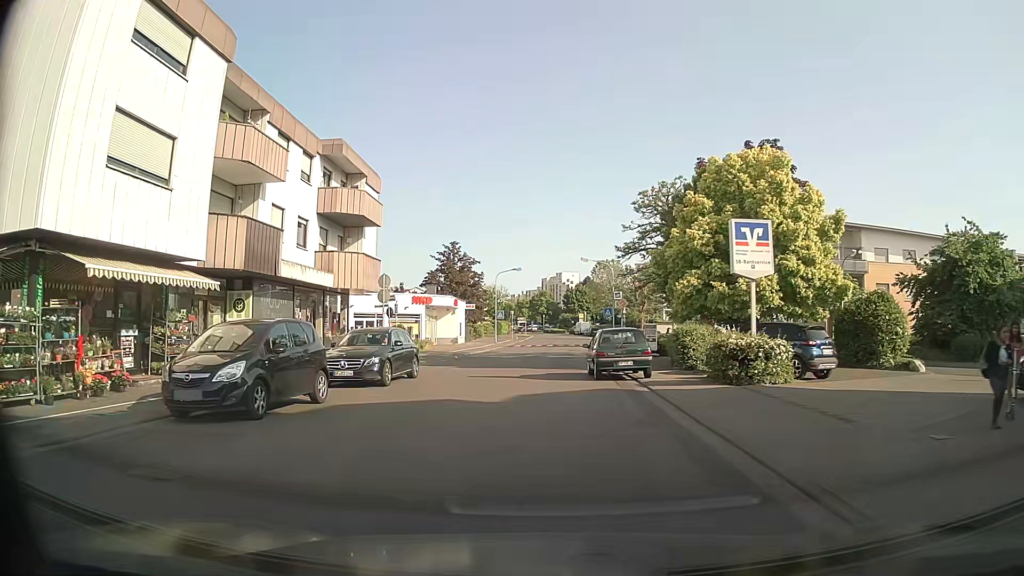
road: tertiary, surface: asphalt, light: Day
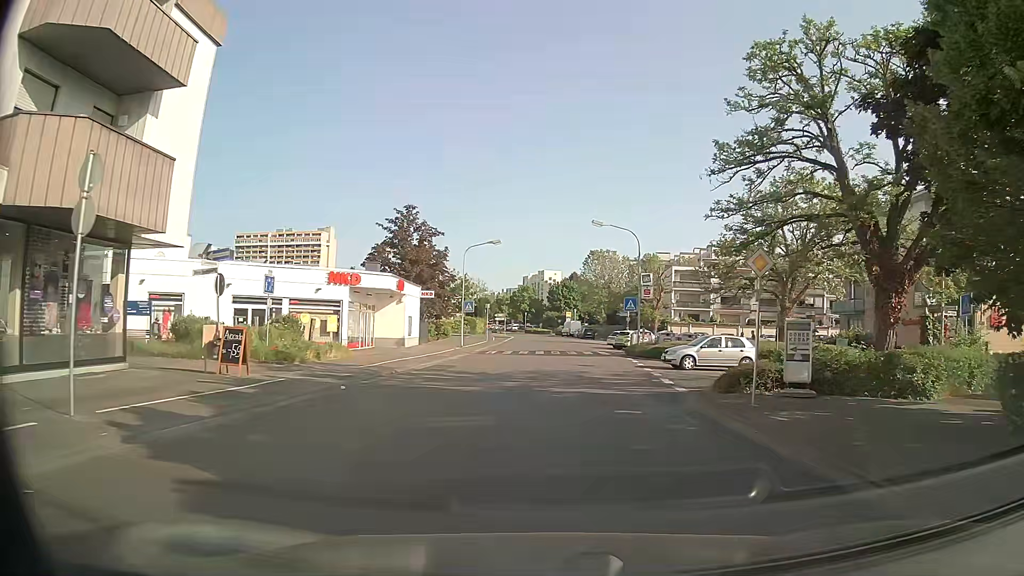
(-0.6, +20.6) m; +1°
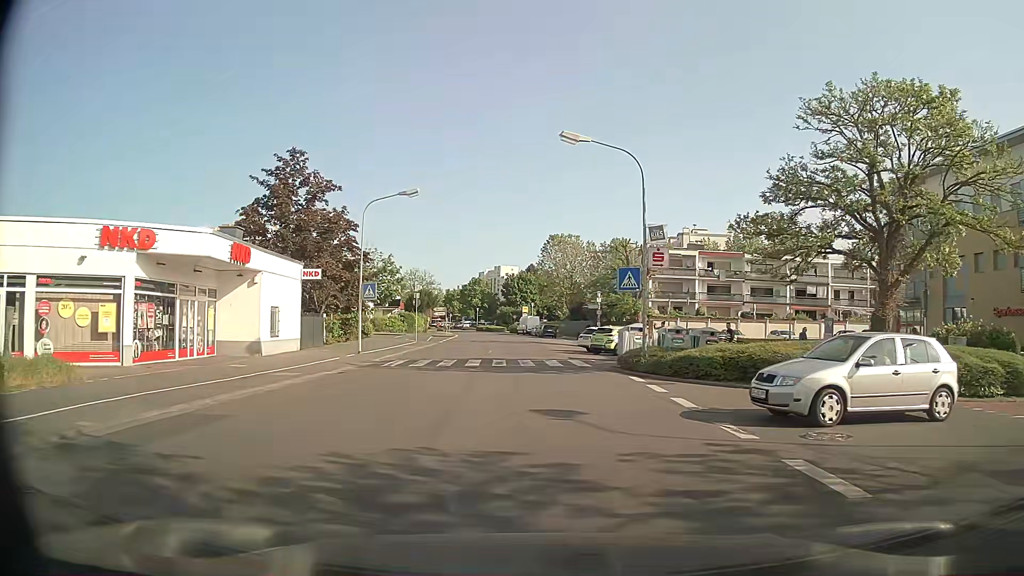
(+0.6, +16.9) m; +4°
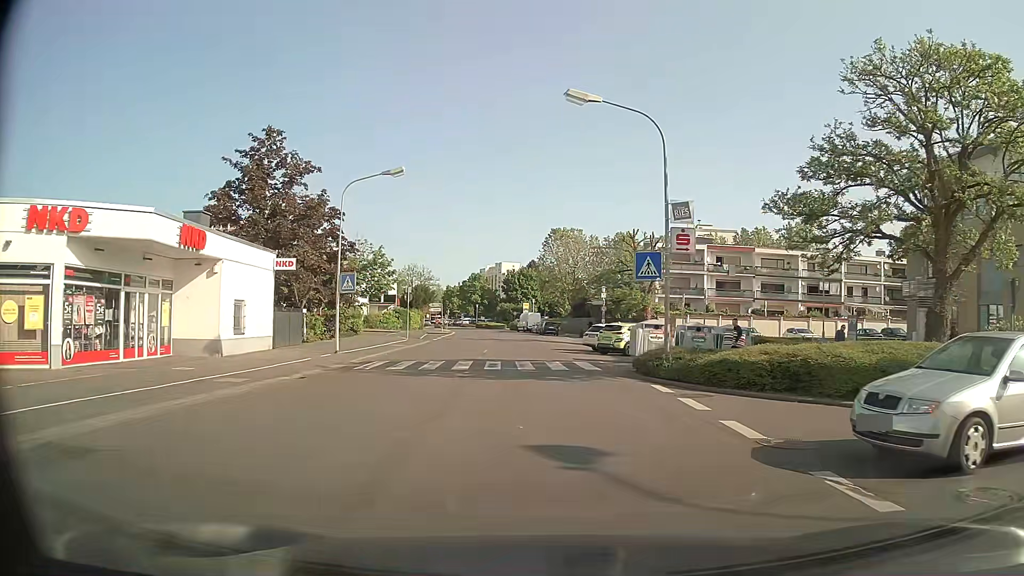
(-0.1, +3.7) m; -1°
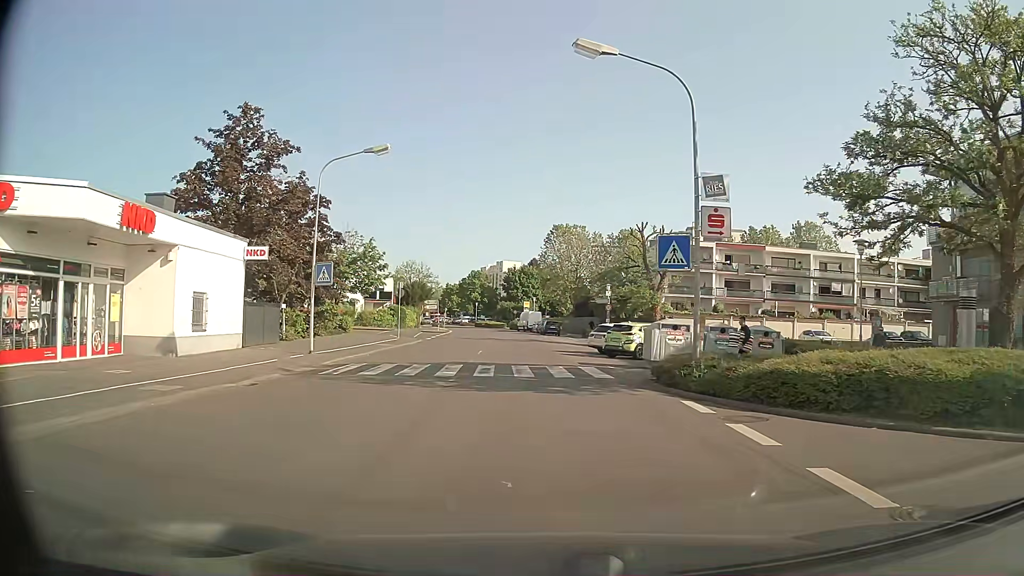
(0.0, +3.3) m; -1°
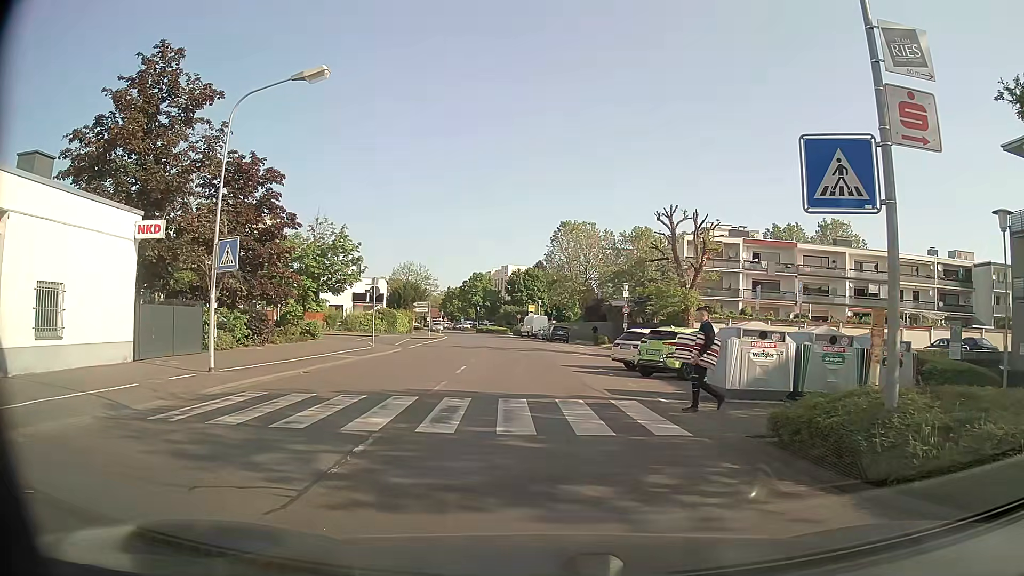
(+0.1, +8.1) m; +2°
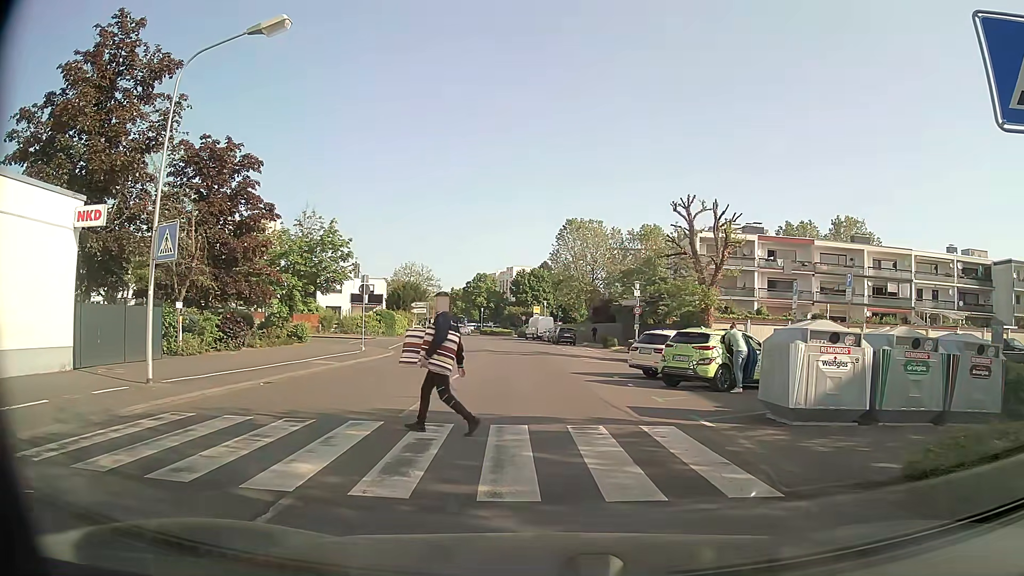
(-0.1, +3.2) m; -3°
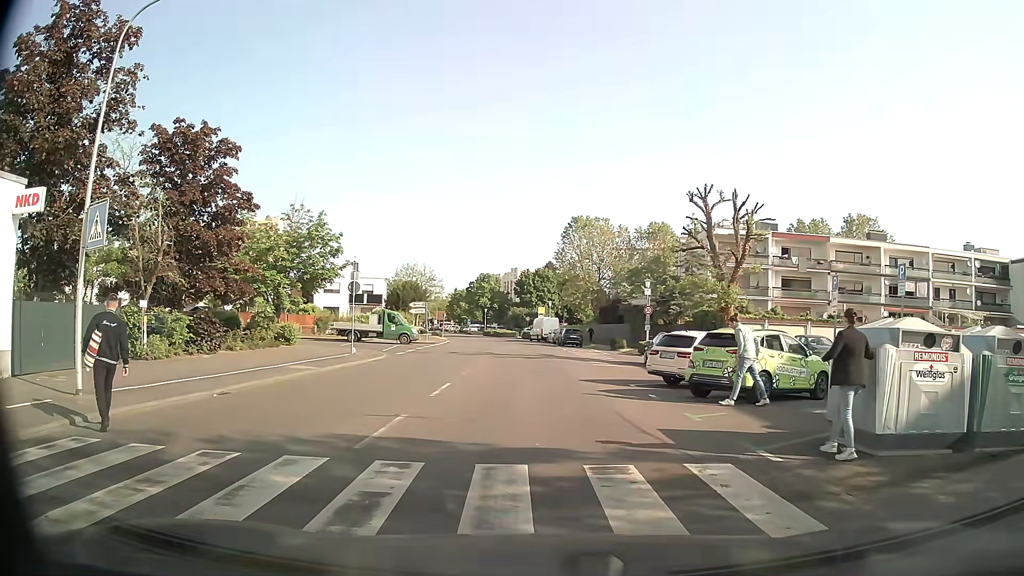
(0.0, +2.7) m; +1°
(0, +10) (-1, +20) (-1, +30) (-1, +40) (-2, +50) (-3, +60) (-4, +70) (-6, +80) (-8, +89) (-10, +99) m
